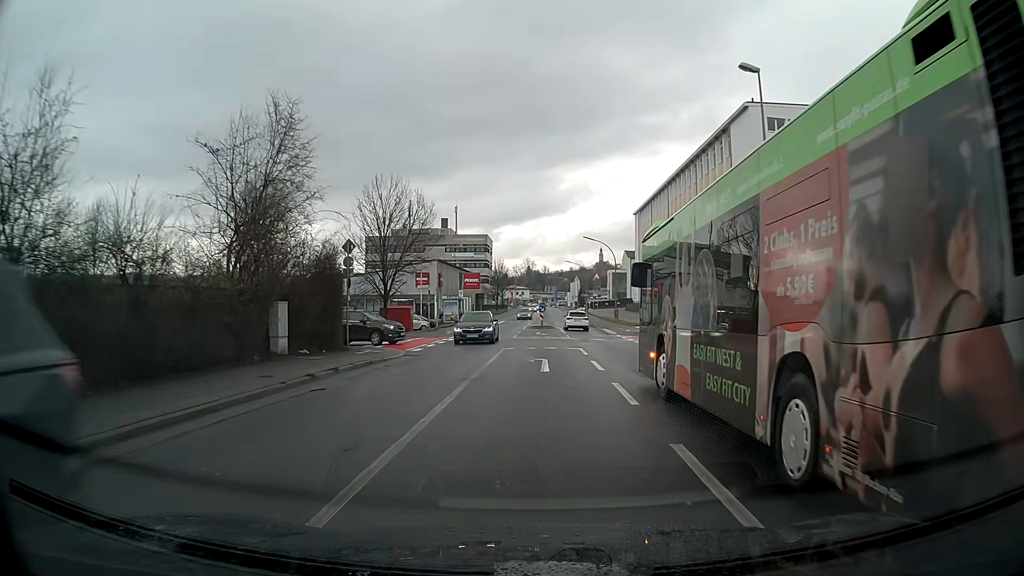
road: tertiary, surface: asphalt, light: Day
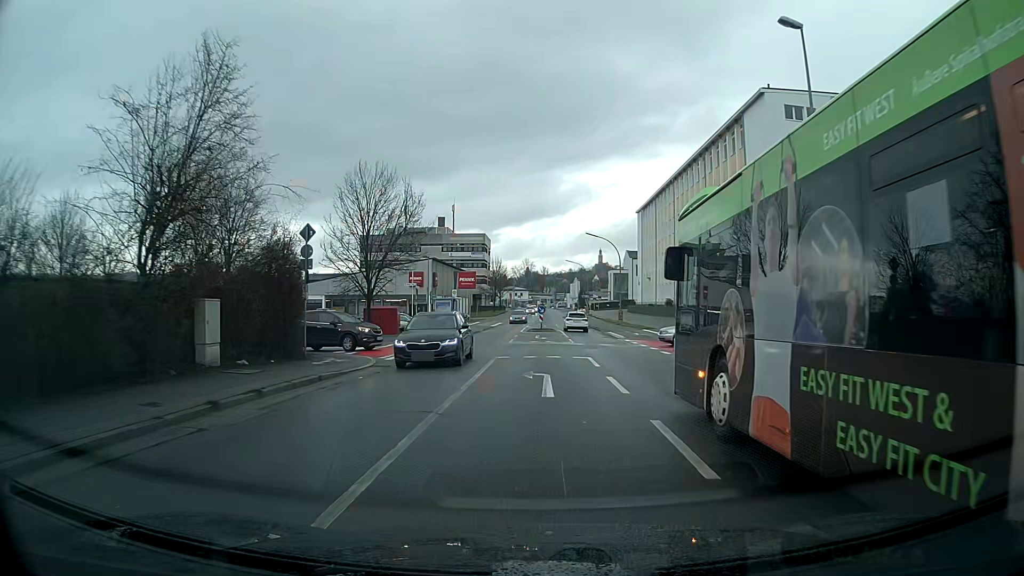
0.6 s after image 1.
(0.0, +4.3) m; 0°
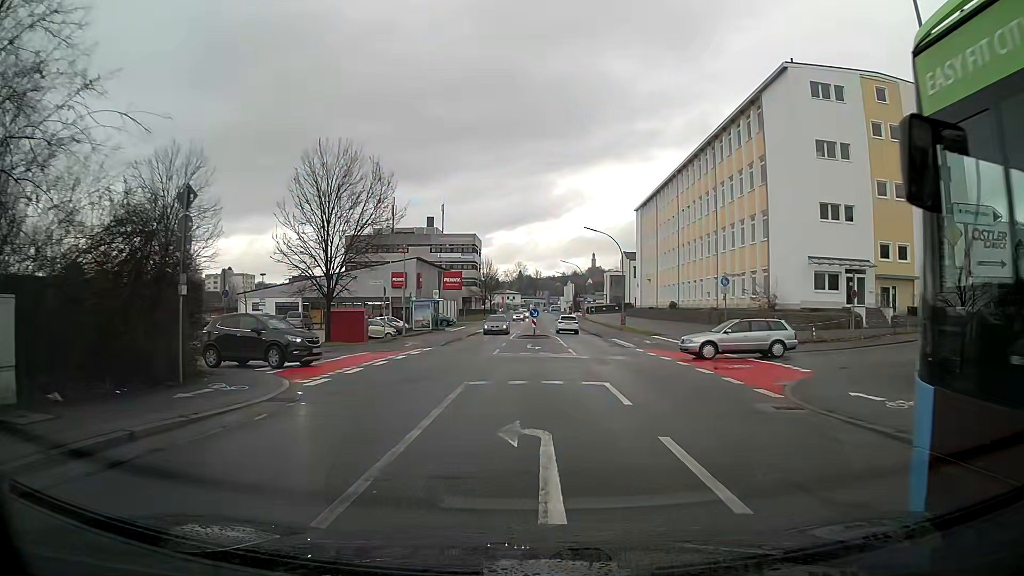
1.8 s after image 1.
(+0.1, +6.8) m; +1°
(+1, +10) (+2, +20) (+2, +30) (+2, +40) (+2, +50) (+2, +60) (+2, +70) (+1, +80) (+1, +90) (+1, +100) m
